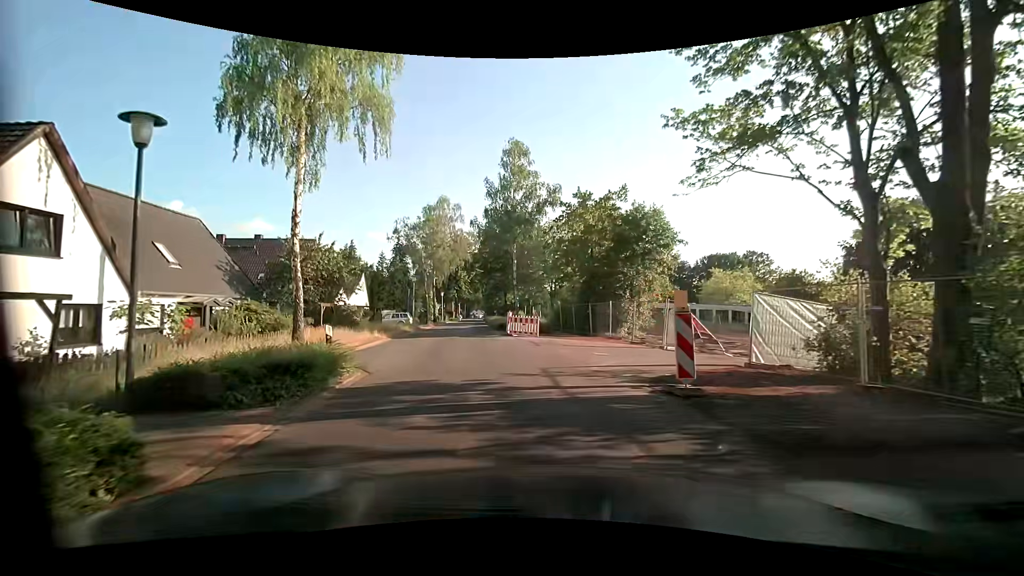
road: unclassified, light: Day
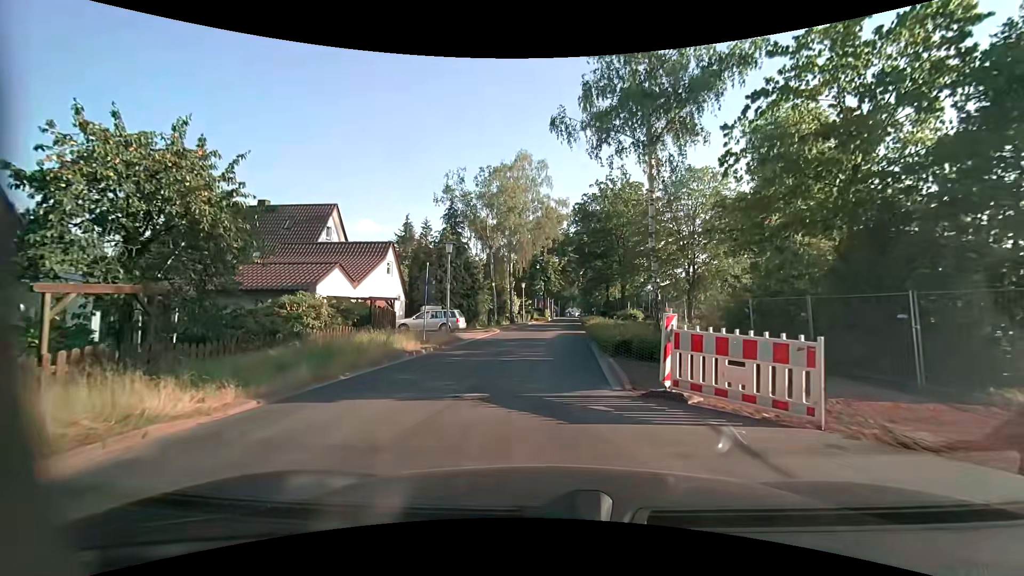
(-2.2, +19.1) m; -11°
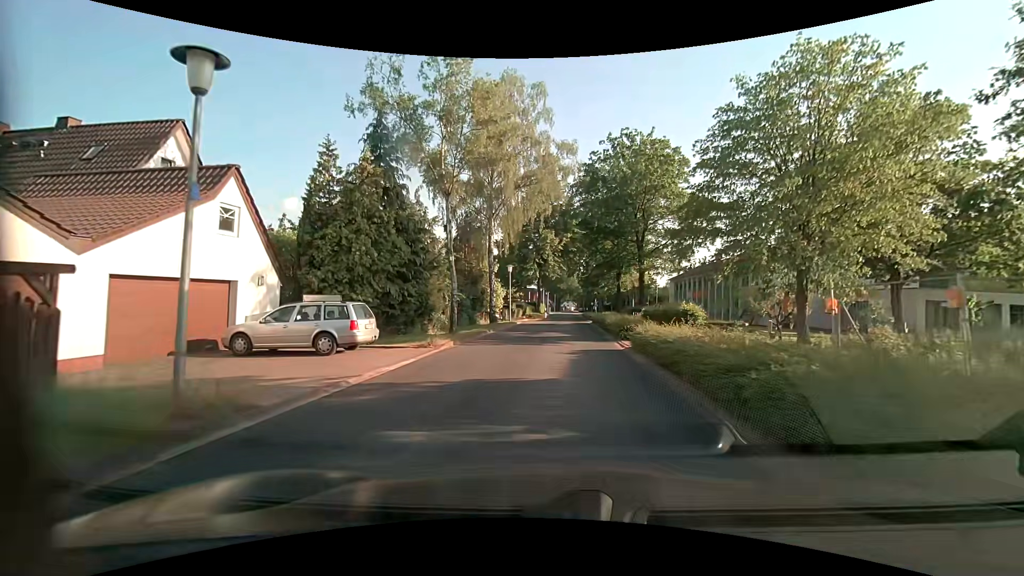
(-0.2, +16.0) m; 0°
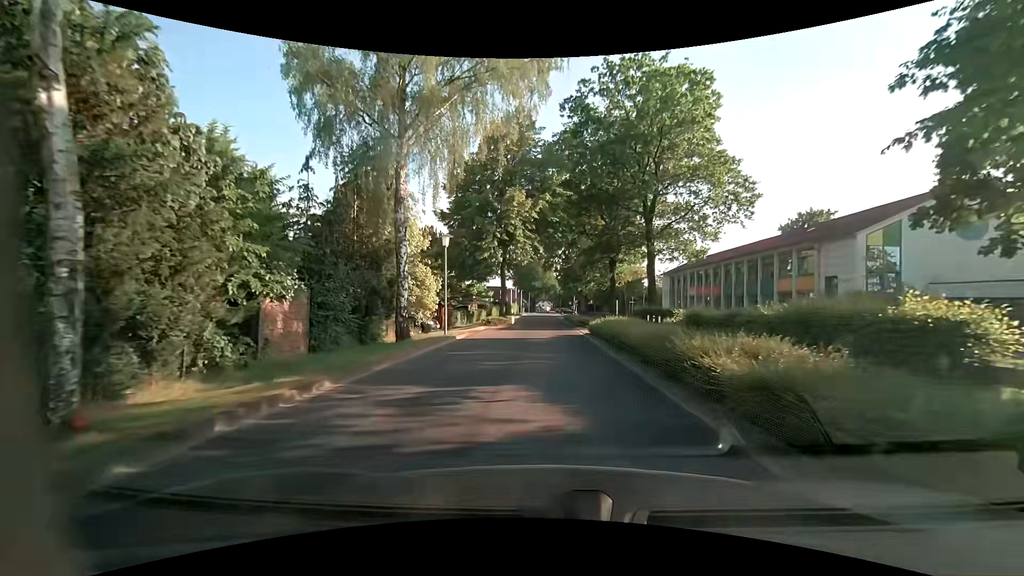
(+0.5, +16.7) m; +3°
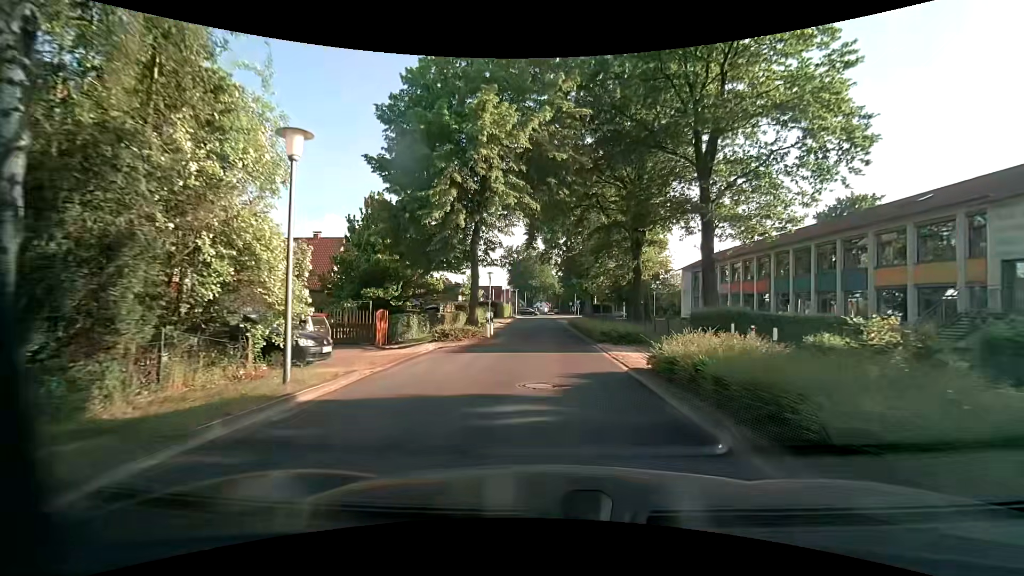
(-0.1, +13.3) m; 0°
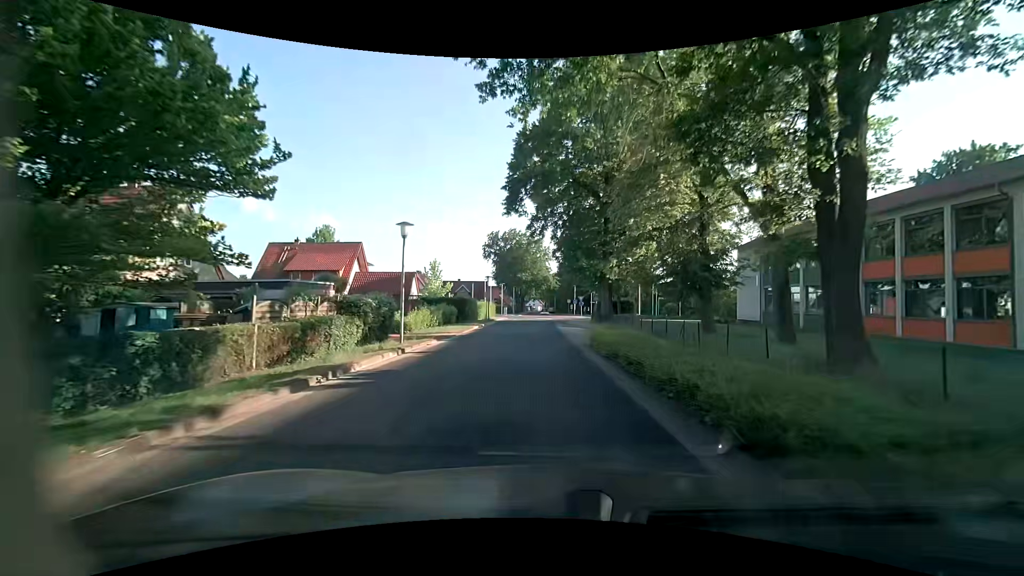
(0.0, +24.0) m; 0°
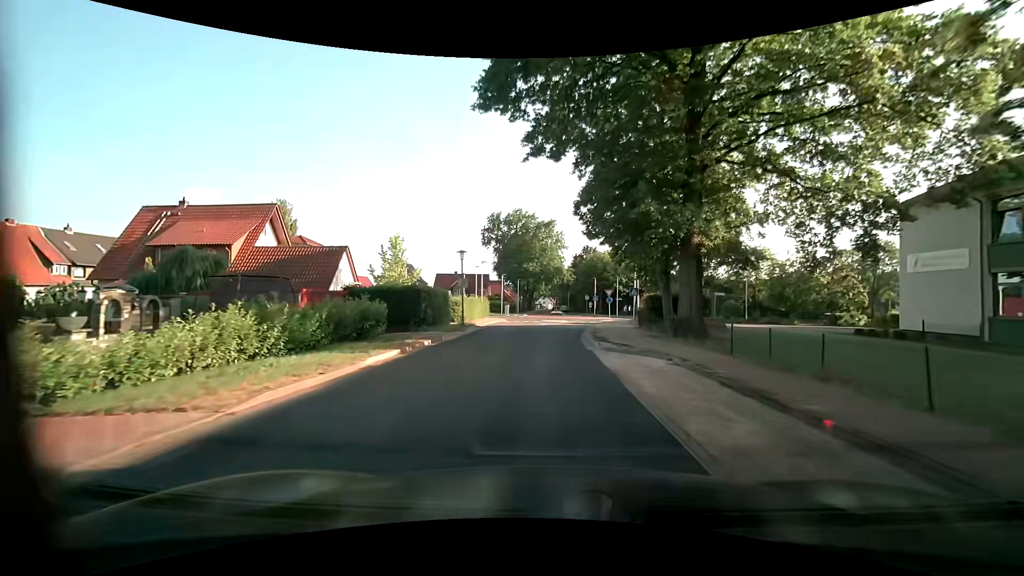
(-0.3, +21.2) m; -1°
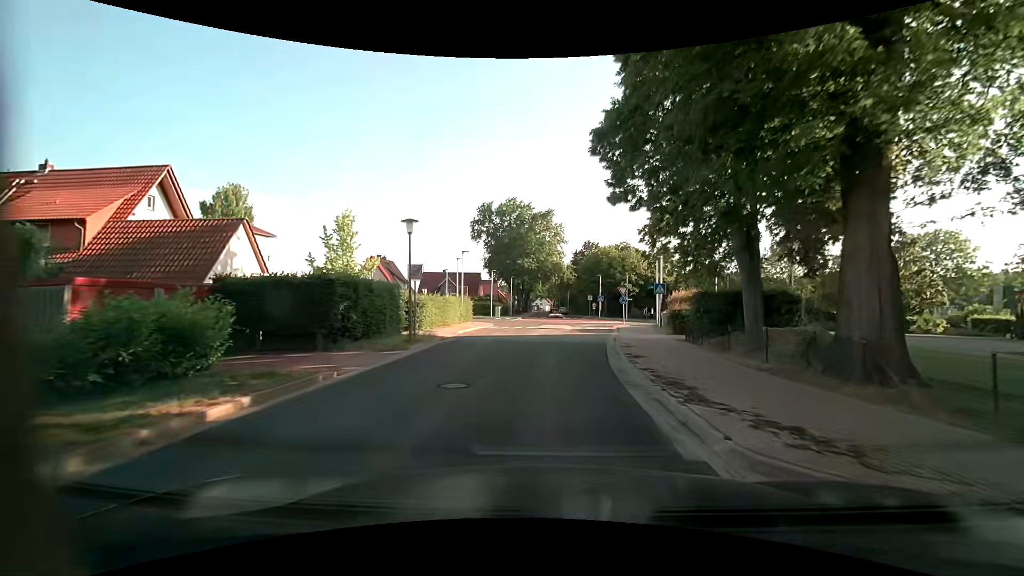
(0.0, +11.0) m; 0°
(0, +10) (+1, +20) (+2, +30) (+4, +40) (+7, +49) (+10, +59) (+3, +64) (-7, +61) (-16, +59) (-26, +59) m
